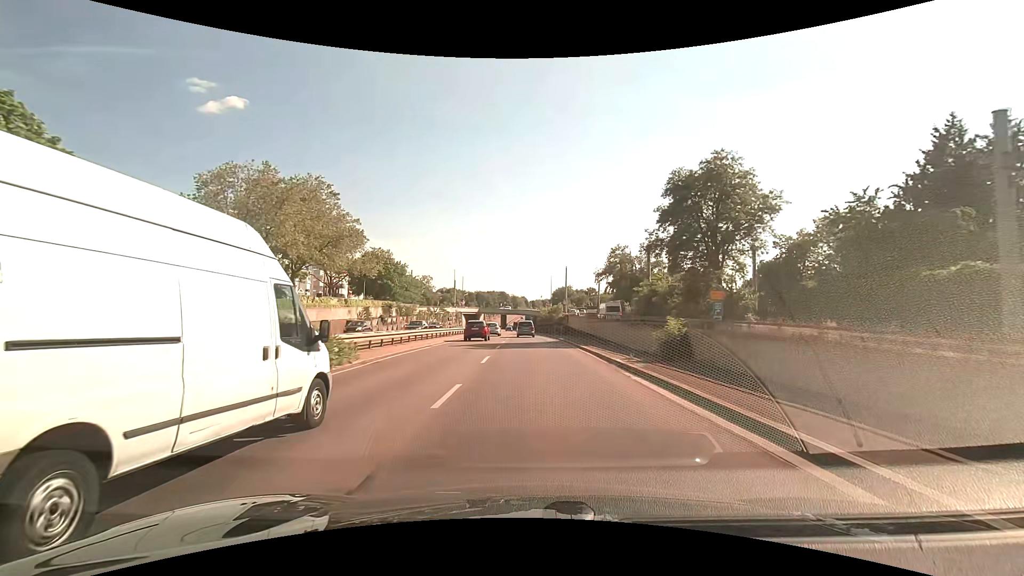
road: trunk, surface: asphalt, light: Day
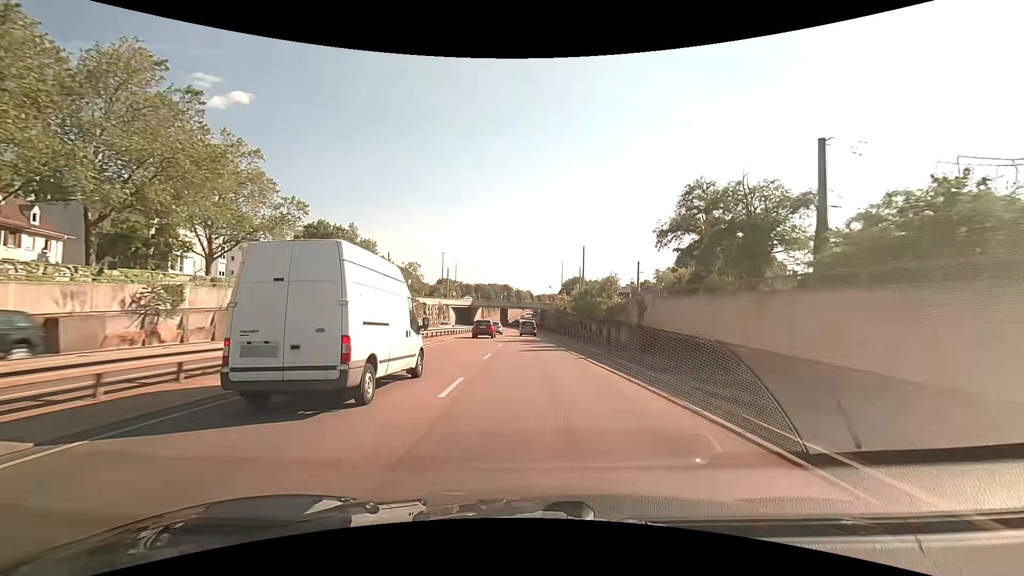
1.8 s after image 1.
(-0.1, +35.0) m; 0°
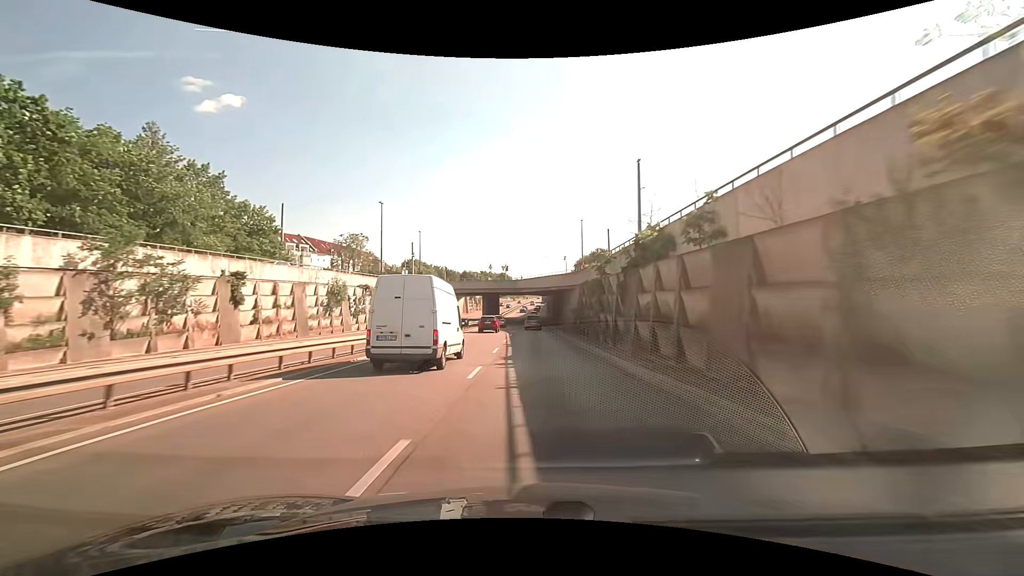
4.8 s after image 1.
(-0.2, +60.1) m; 0°
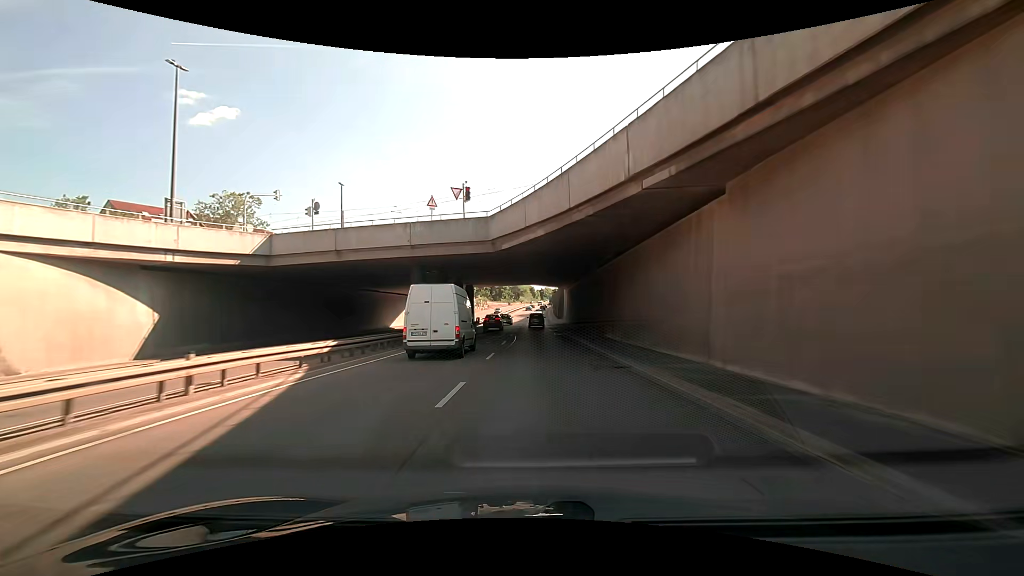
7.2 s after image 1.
(0.0, +48.9) m; 0°
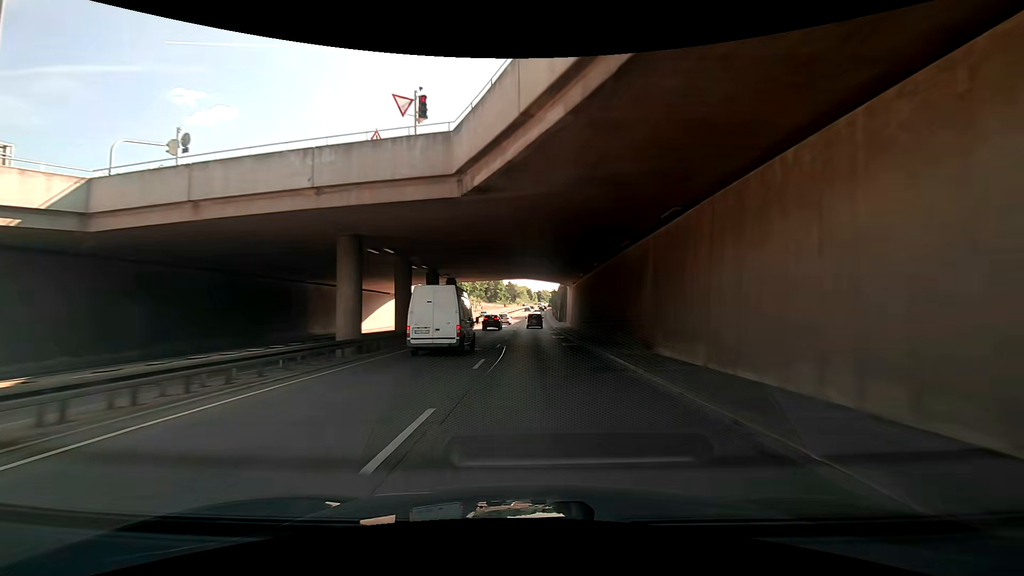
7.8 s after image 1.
(0.0, +12.1) m; 0°
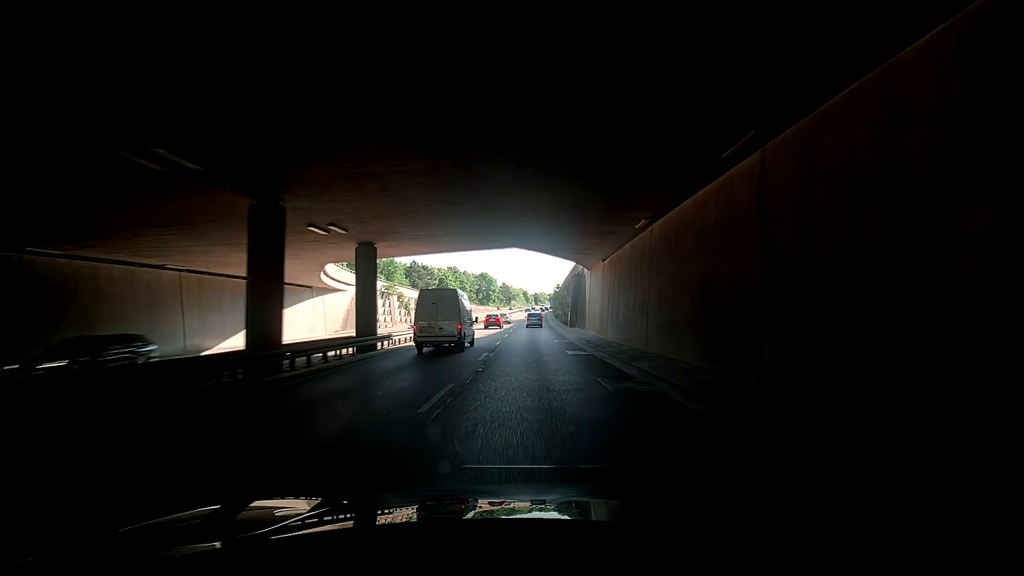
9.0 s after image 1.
(-0.1, +24.1) m; -1°
